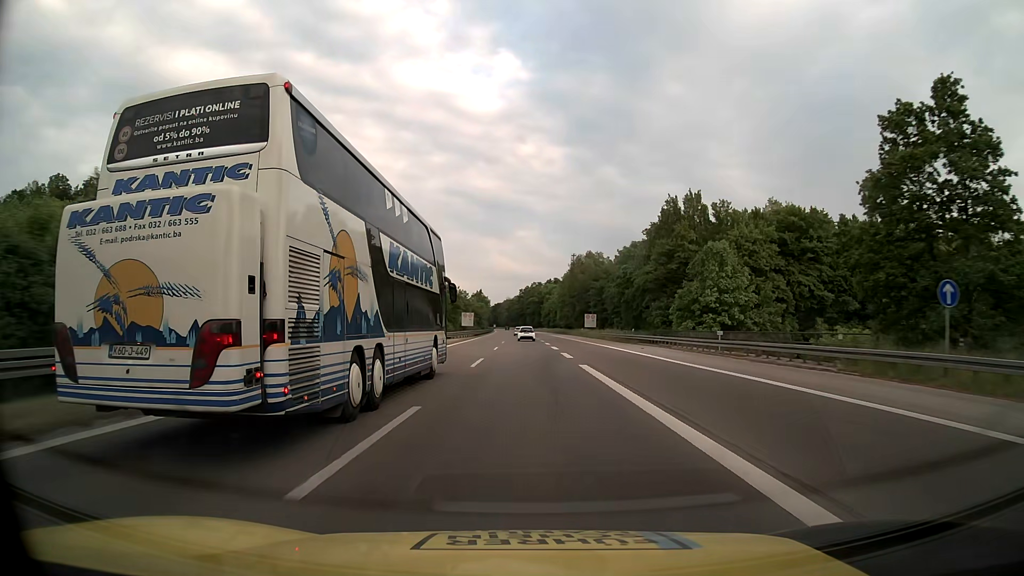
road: motorway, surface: asphalt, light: Day
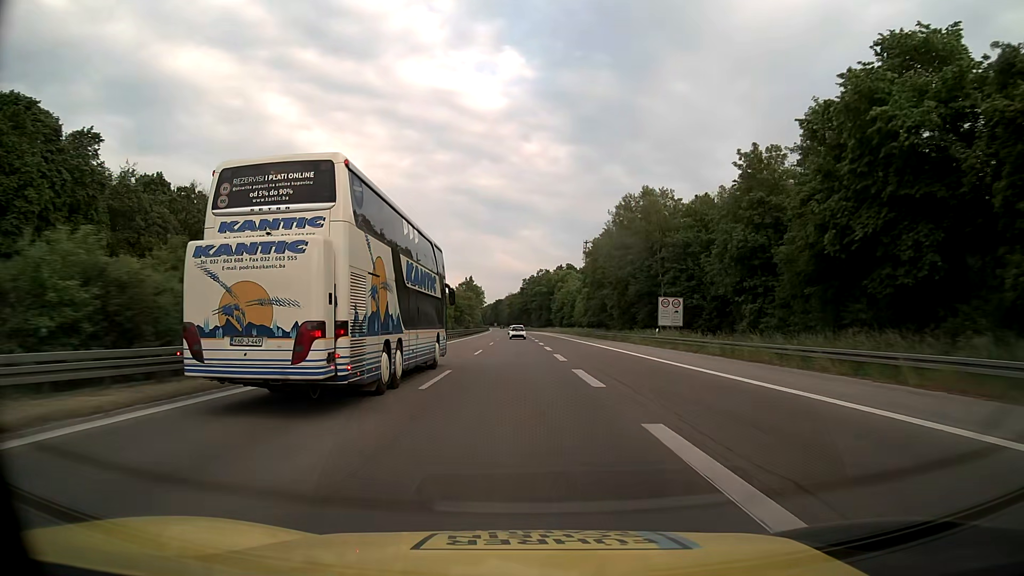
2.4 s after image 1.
(-0.1, +63.4) m; 0°
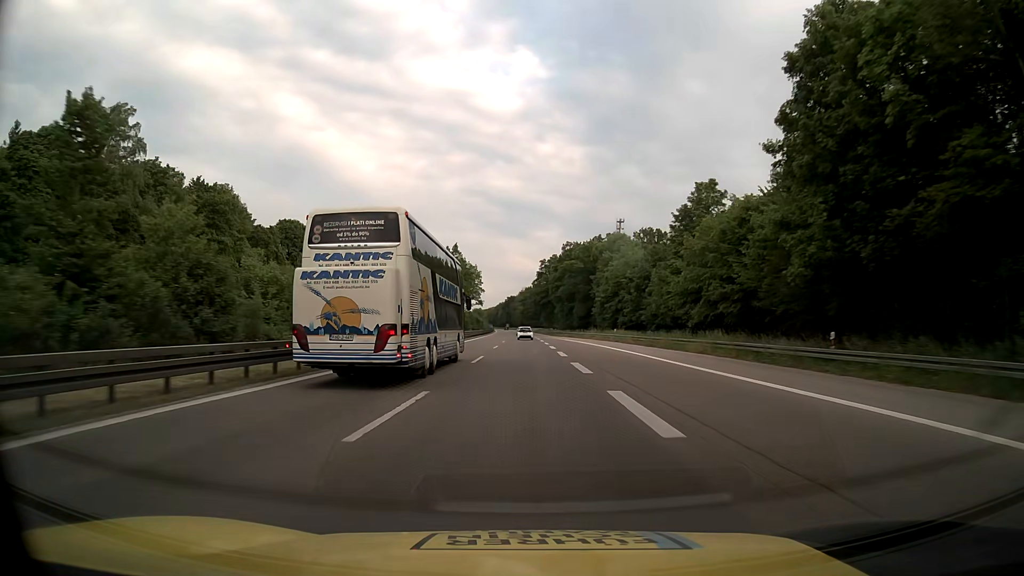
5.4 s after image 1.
(-1.0, +79.1) m; -1°
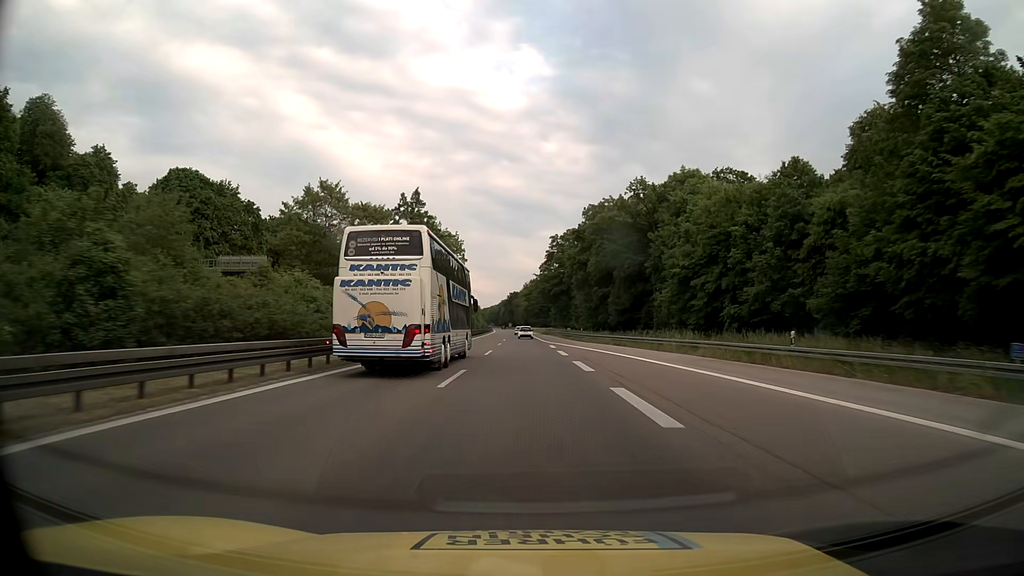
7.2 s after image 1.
(-0.1, +47.4) m; 0°
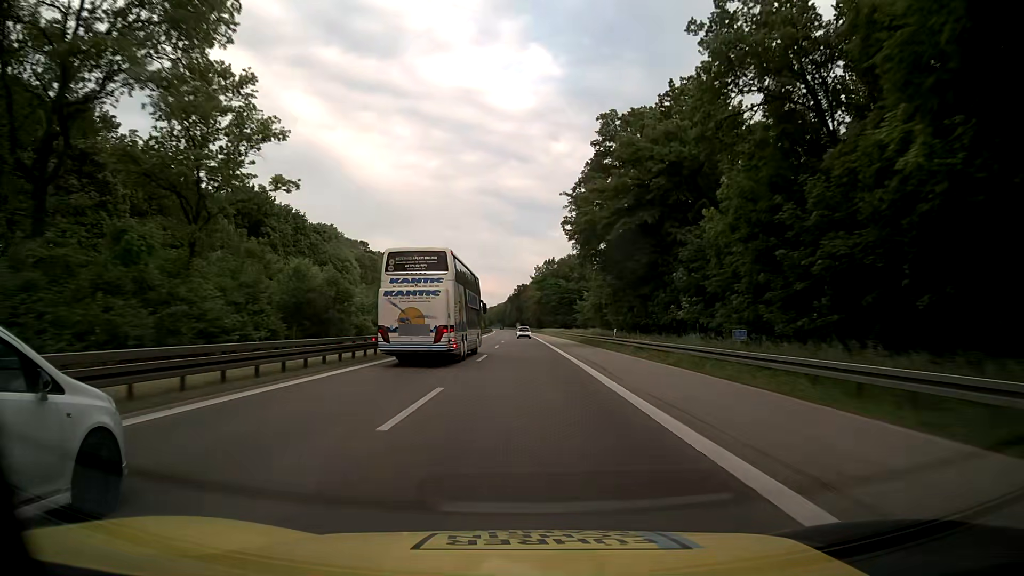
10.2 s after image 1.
(-0.4, +79.0) m; -1°
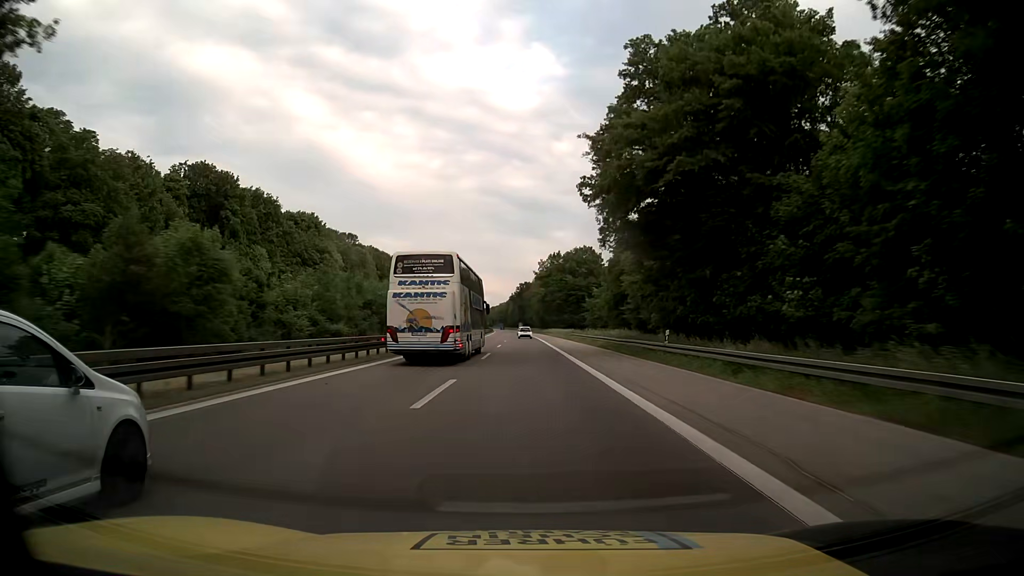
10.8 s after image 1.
(0.0, +15.8) m; 0°
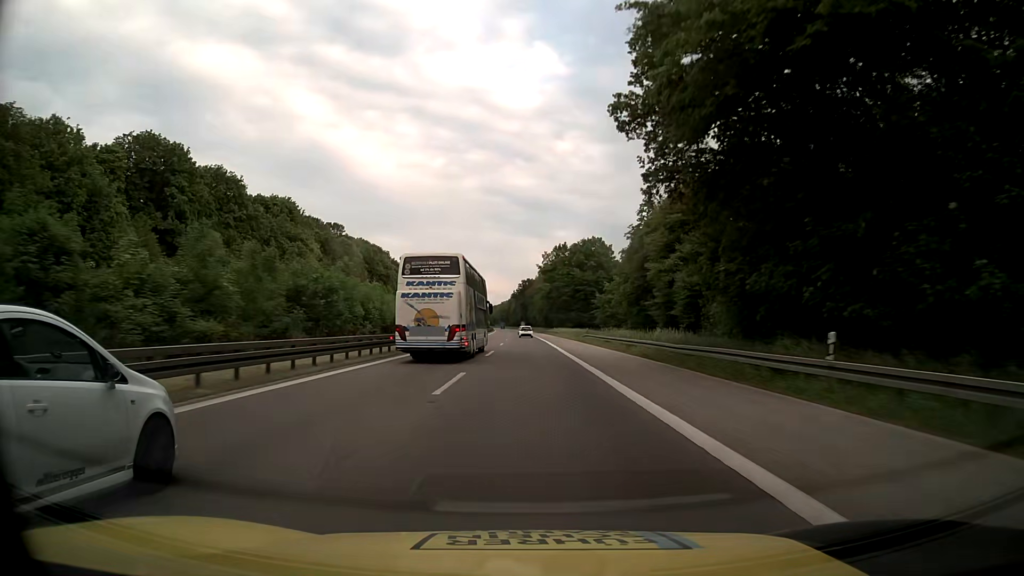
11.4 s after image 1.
(0.0, +15.8) m; 0°
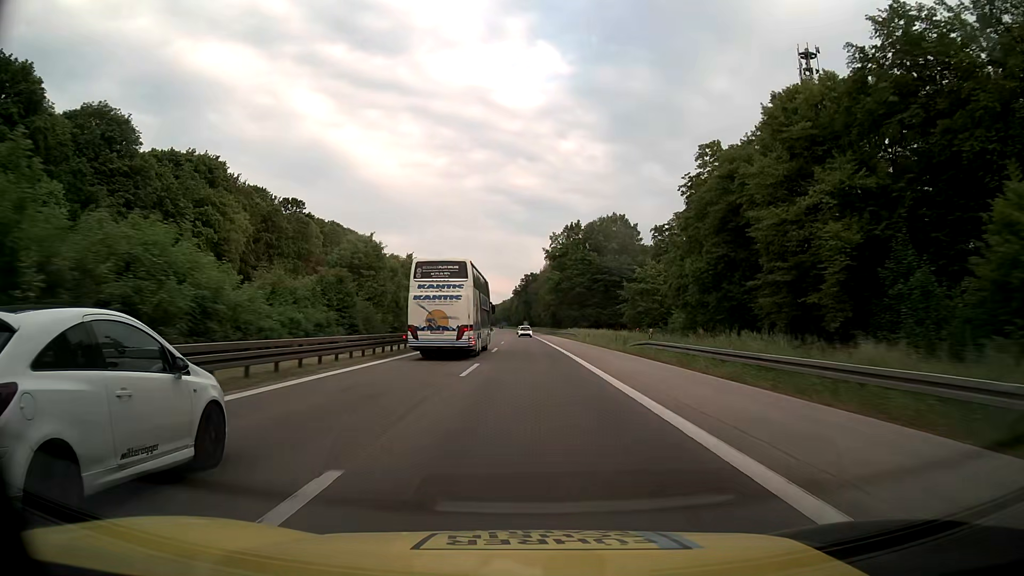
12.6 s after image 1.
(0.0, +31.6) m; 0°
(0, +10) (0, +20) (0, +30) (0, +40) (0, +50) (0, +60) (0, +70) (-1, +80) (-1, +90) (-1, +100) m
